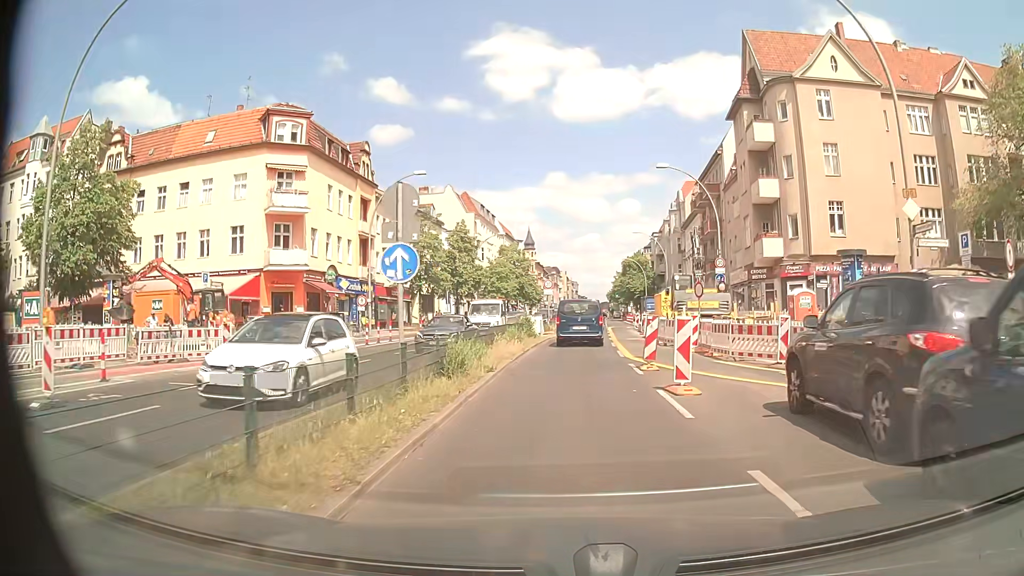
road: primary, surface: asphalt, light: Day
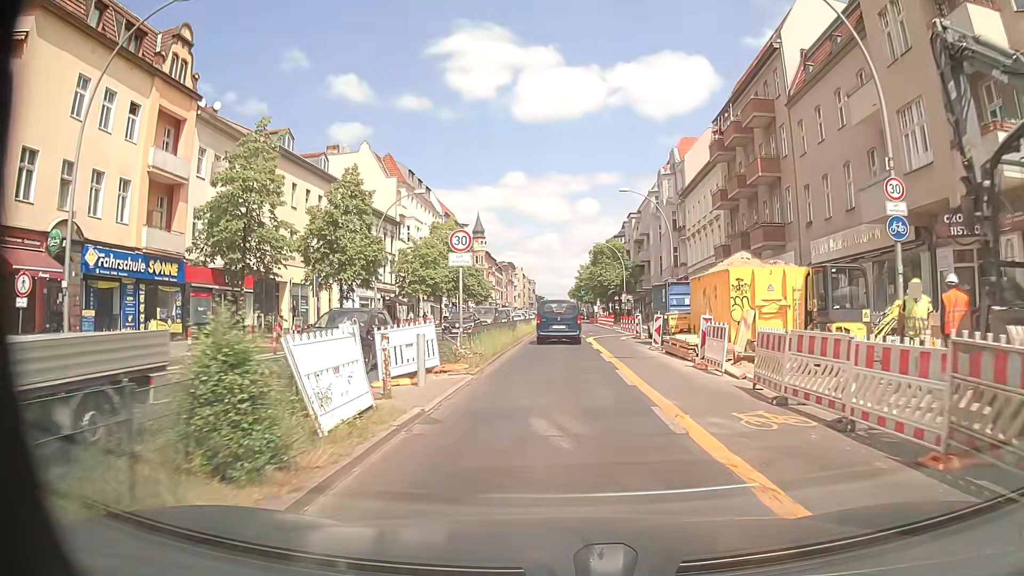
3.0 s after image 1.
(+0.9, +26.3) m; +4°
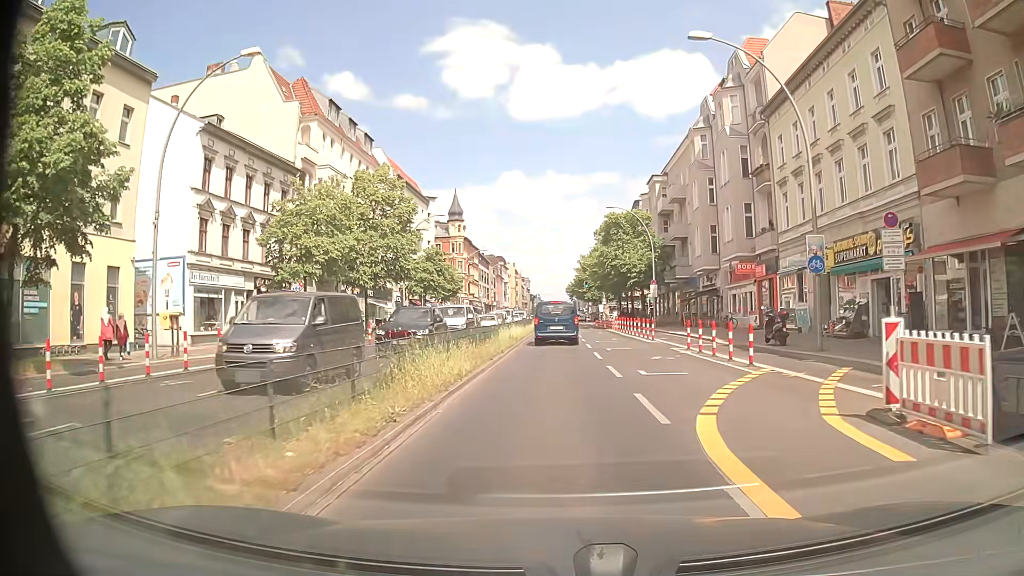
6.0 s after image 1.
(0.0, +28.7) m; 0°
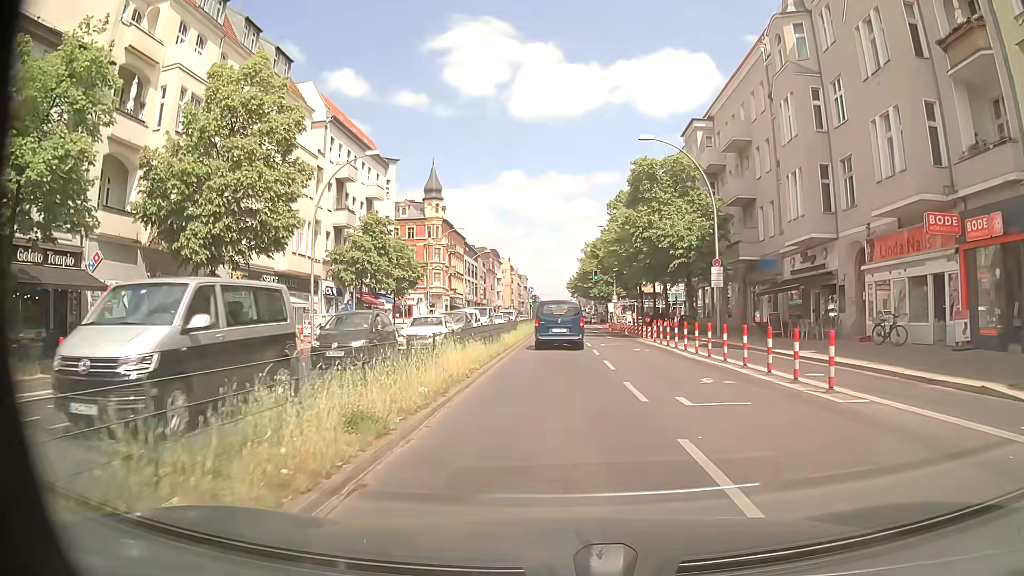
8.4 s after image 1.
(-0.1, +22.3) m; 0°
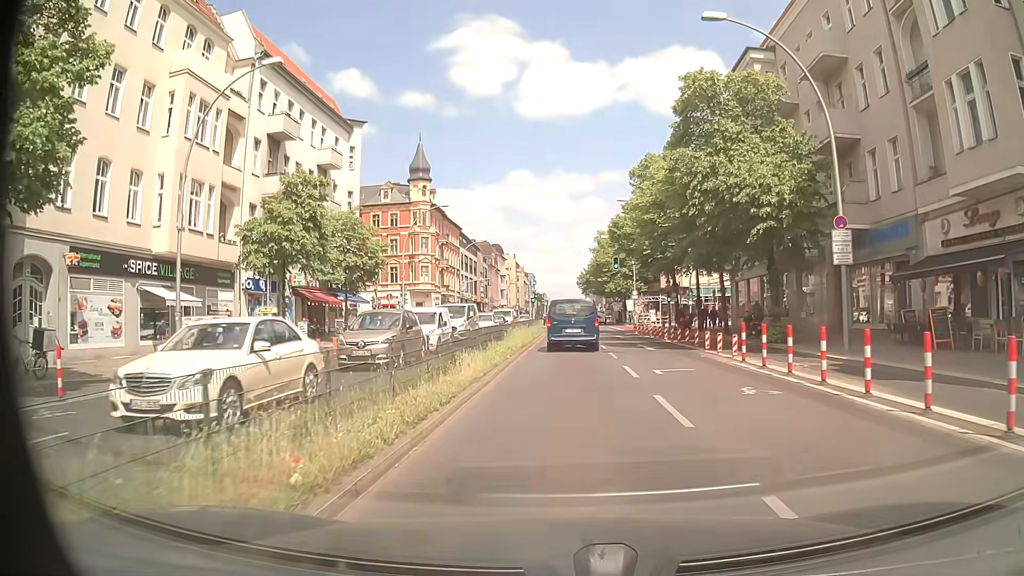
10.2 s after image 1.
(0.0, +14.7) m; -1°
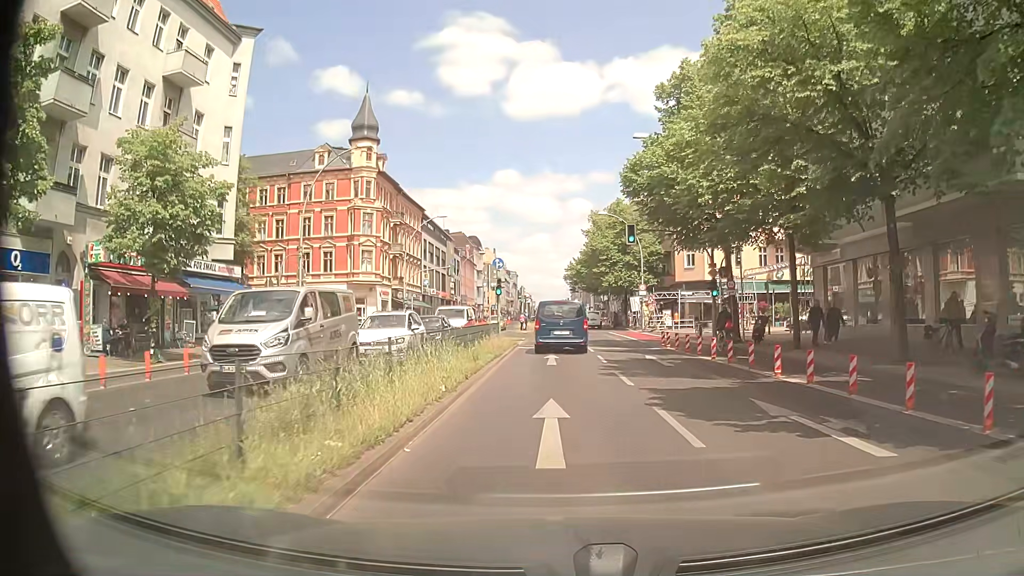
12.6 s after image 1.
(+0.3, +19.6) m; +1°
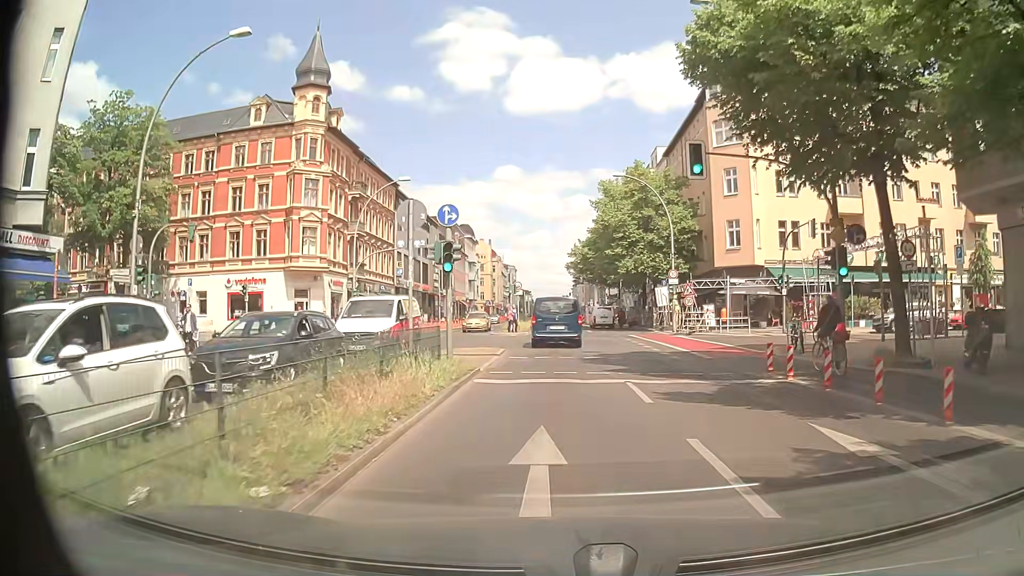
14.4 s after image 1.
(+0.2, +15.4) m; +1°
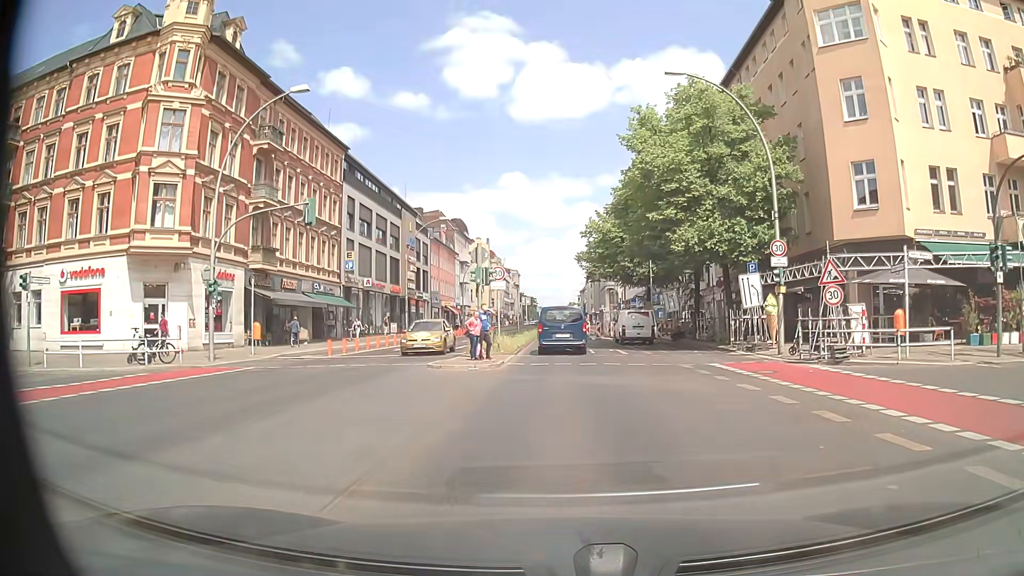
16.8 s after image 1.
(-0.2, +20.2) m; -1°
(0, +10) (0, +20) (0, +30) (0, +40) (0, +50) (0, +60) (0, +70) (0, +80) (0, +90) (0, +100) m
